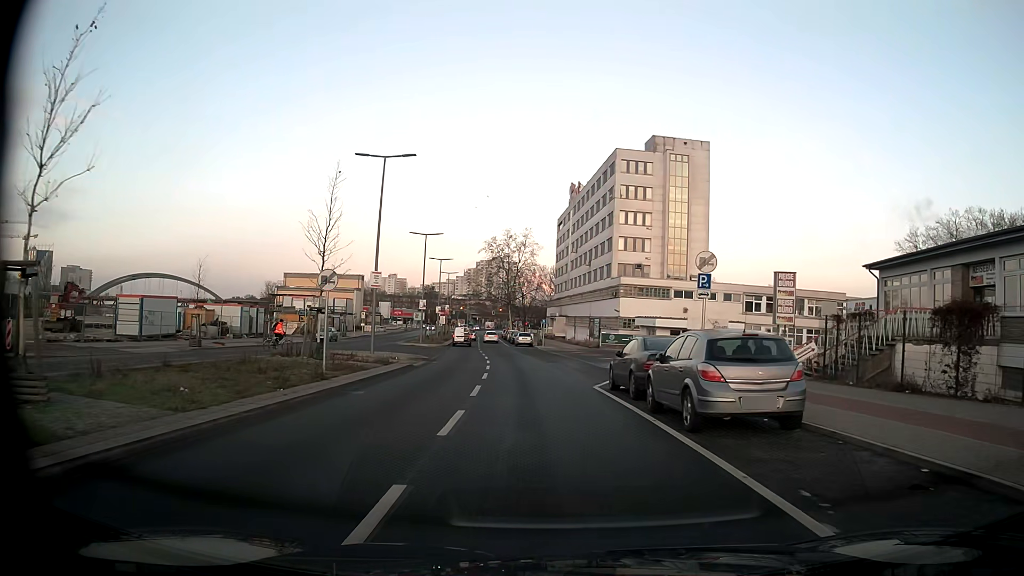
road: secondary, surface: asphalt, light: Day
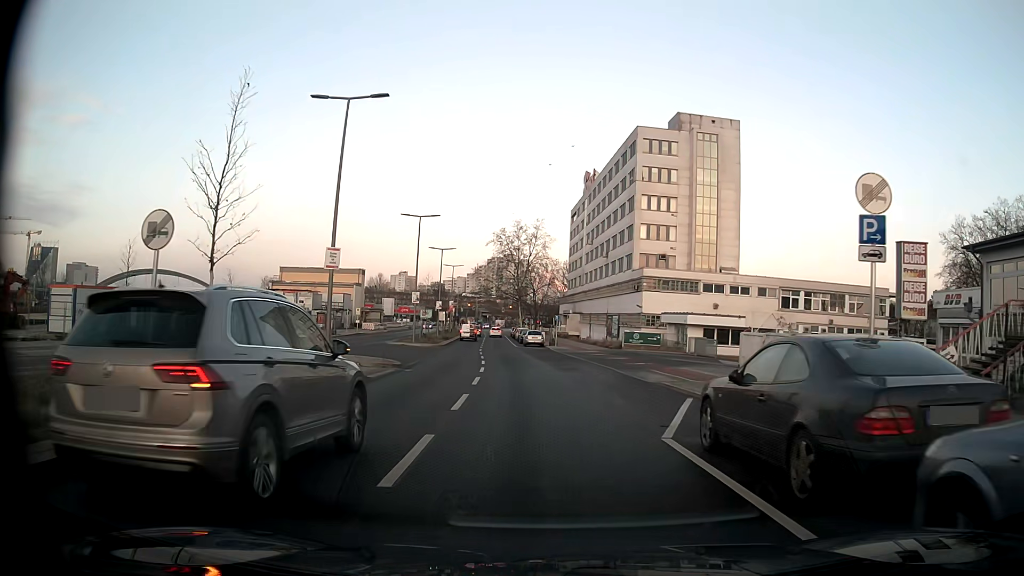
(-0.1, +9.2) m; -1°
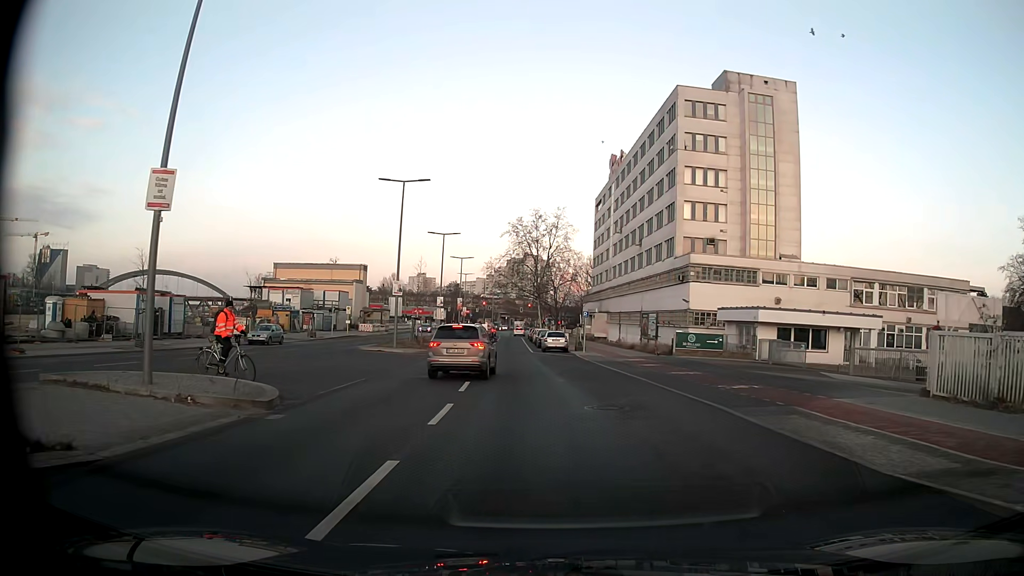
(-0.3, +13.9) m; -2°
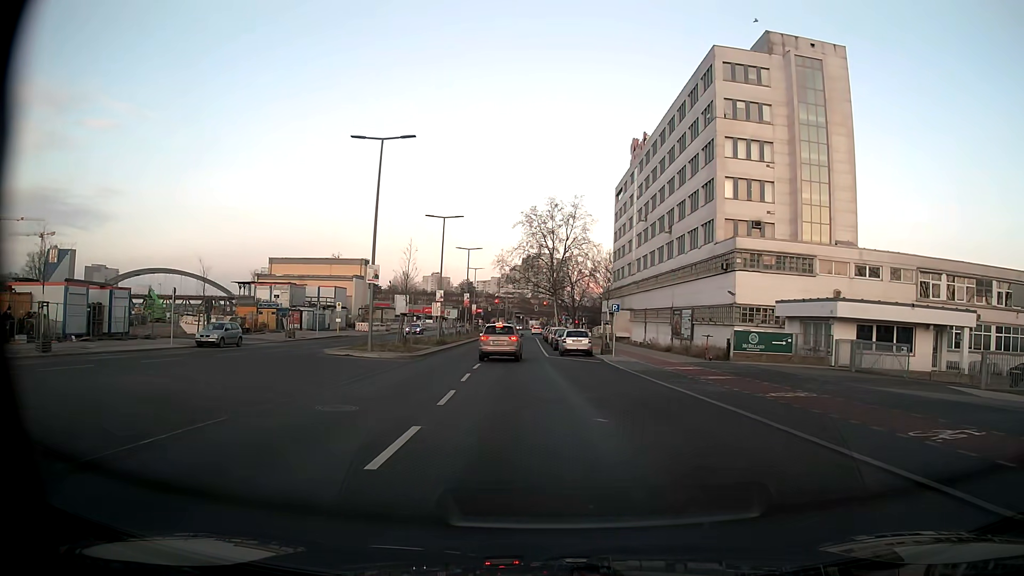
(-0.1, +9.6) m; -1°
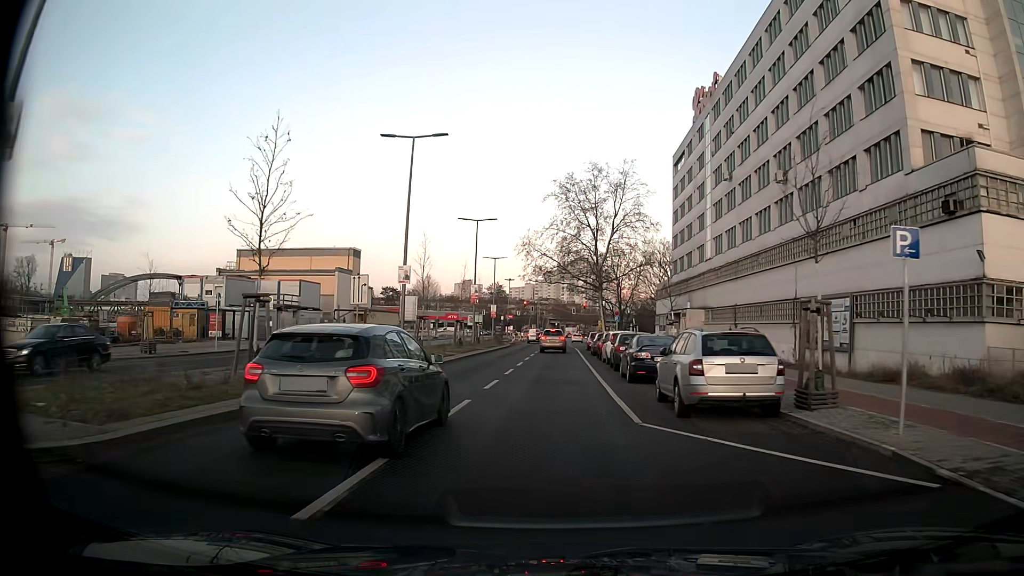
(-0.7, +26.3) m; -3°
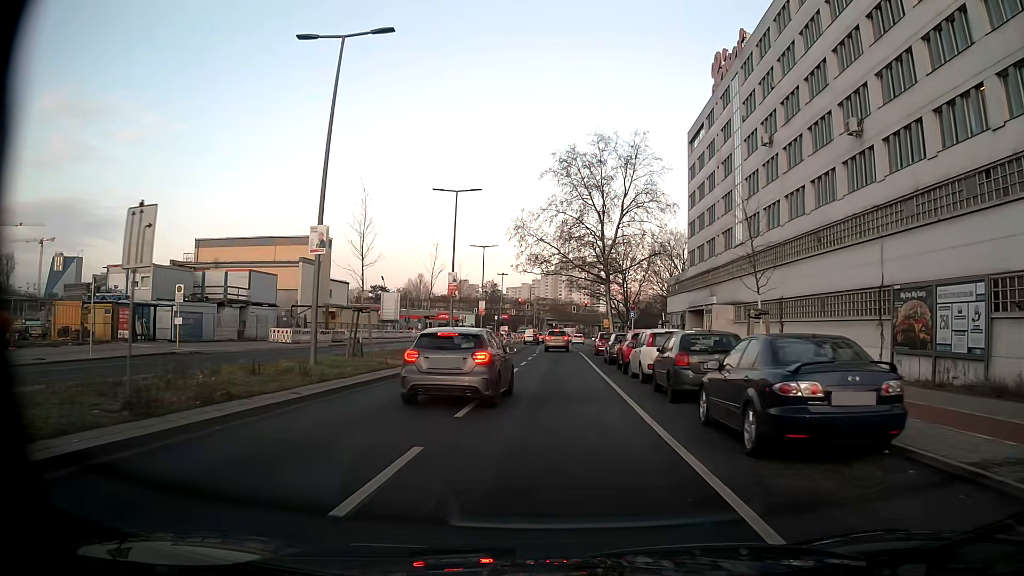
(0.0, +12.0) m; 0°
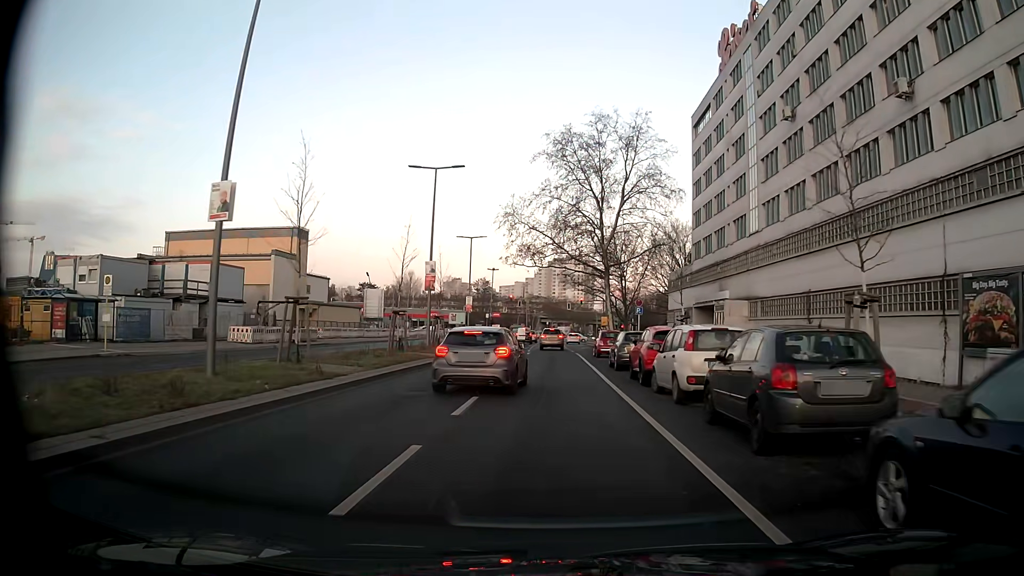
(0.0, +6.1) m; +1°
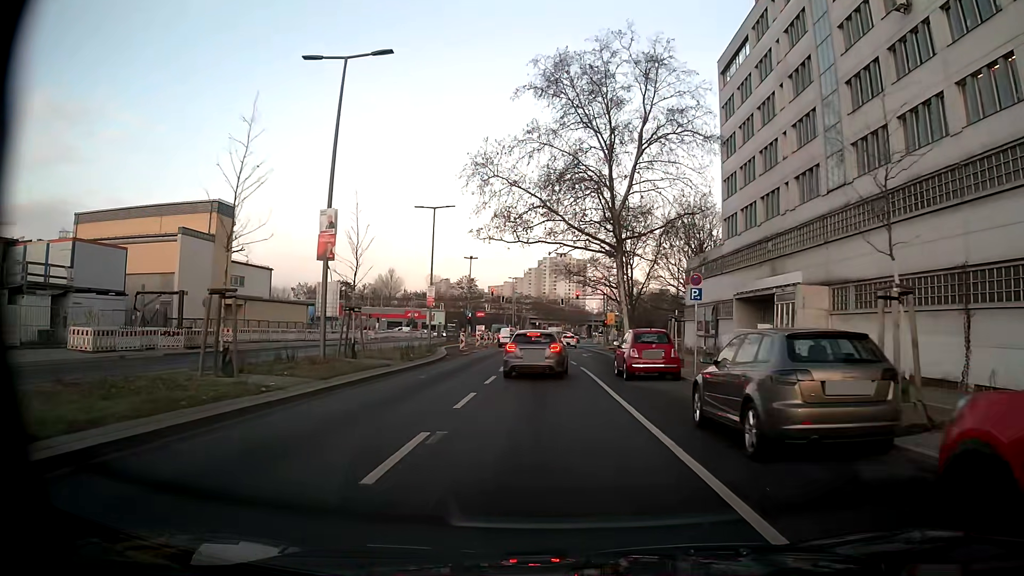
(+0.2, +16.9) m; +1°
